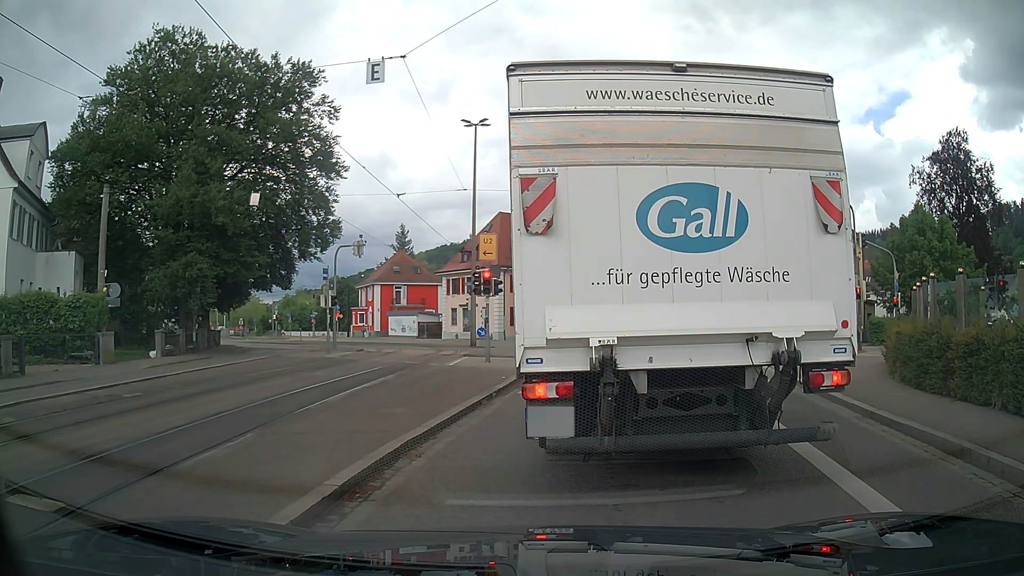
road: tertiary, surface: asphalt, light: Day
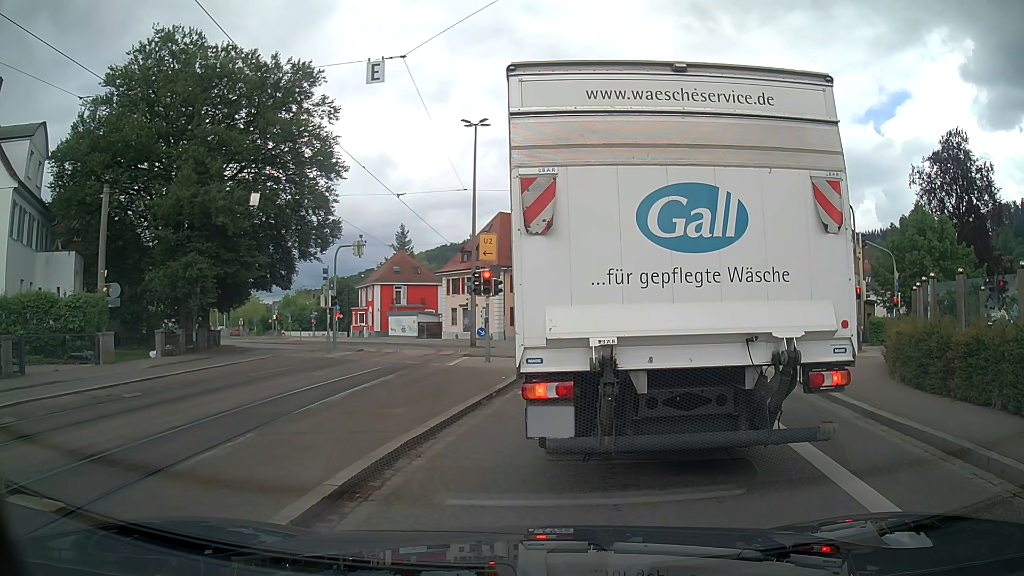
(0.0, 0.0) m; 0°
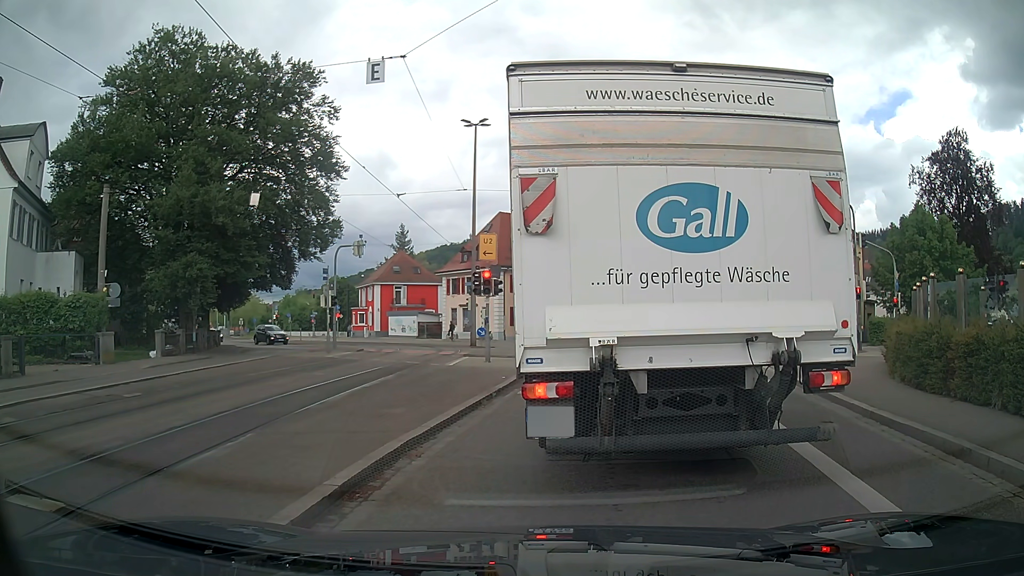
(0.0, 0.0) m; 0°
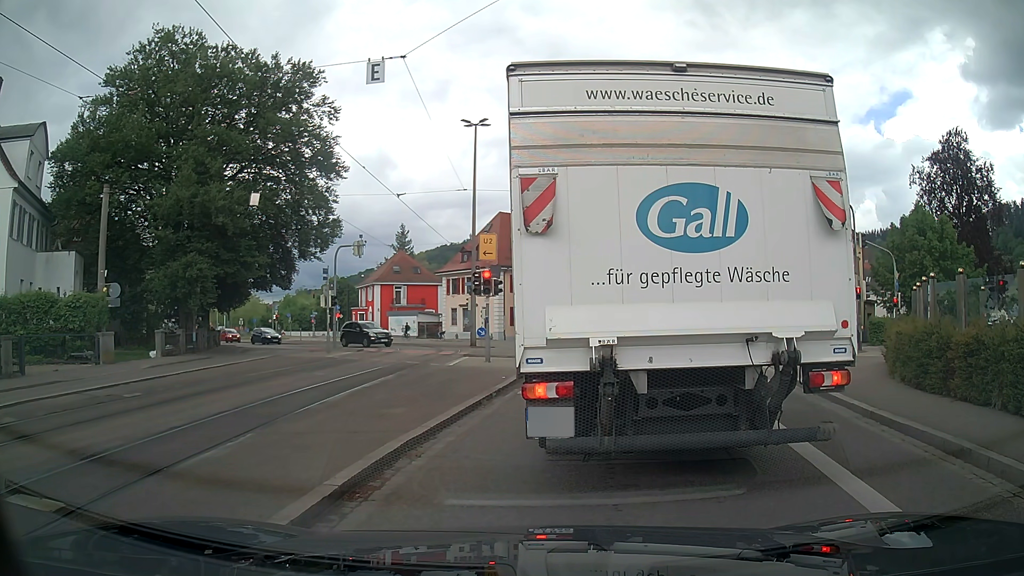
(0.0, 0.0) m; 0°
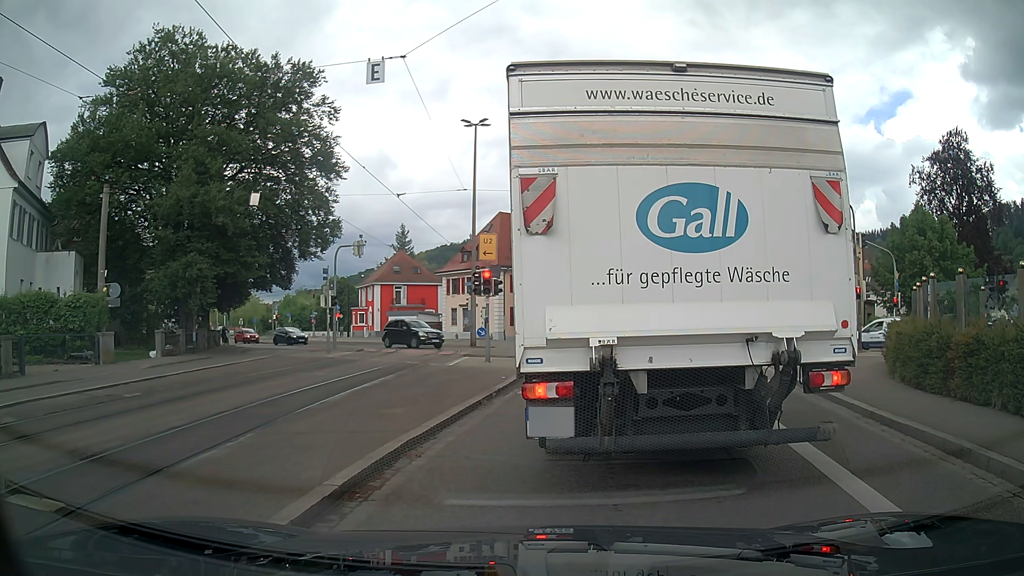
(0.0, 0.0) m; 0°
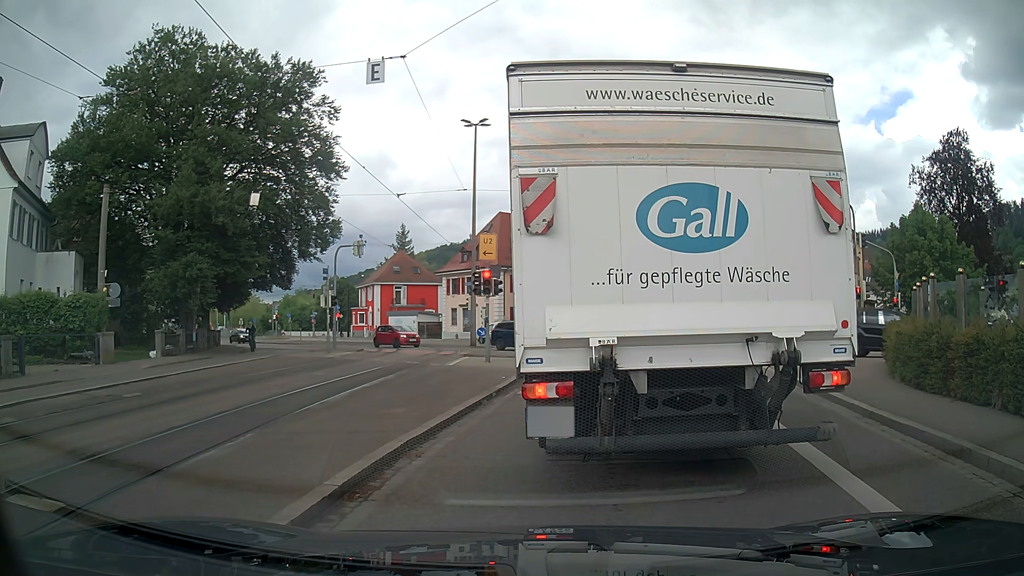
(0.0, 0.0) m; 0°
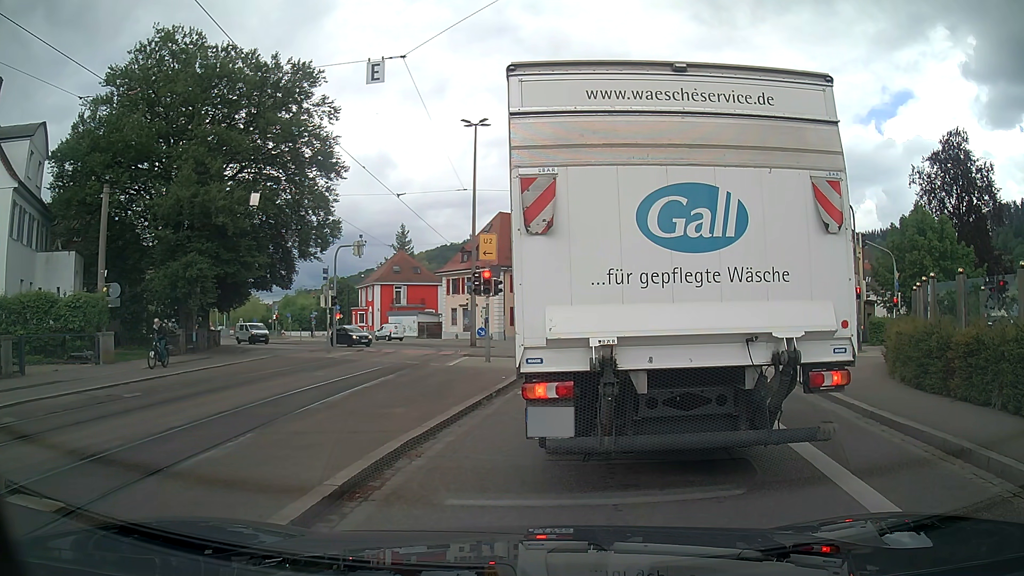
(0.0, 0.0) m; 0°
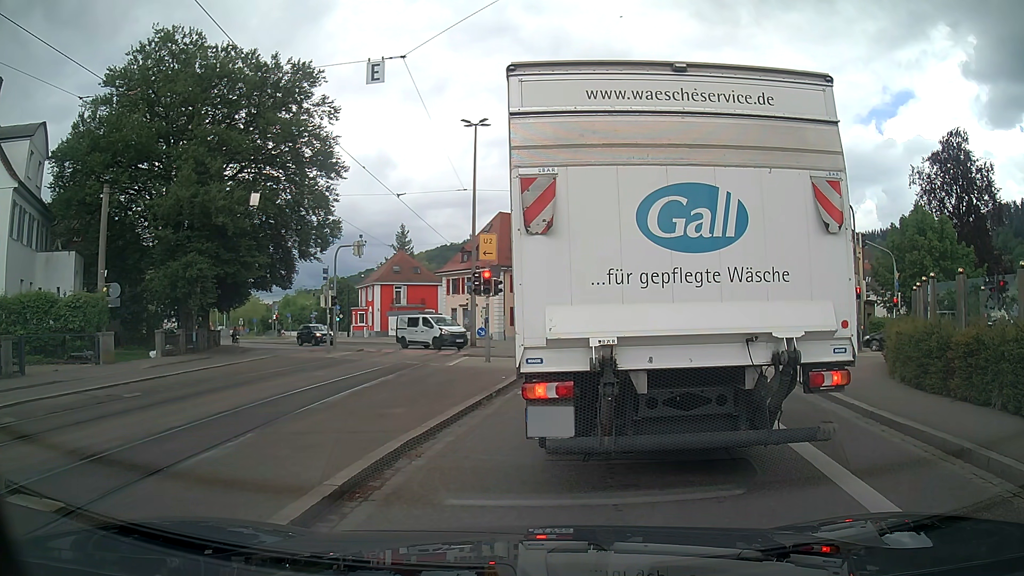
(0.0, 0.0) m; 0°
